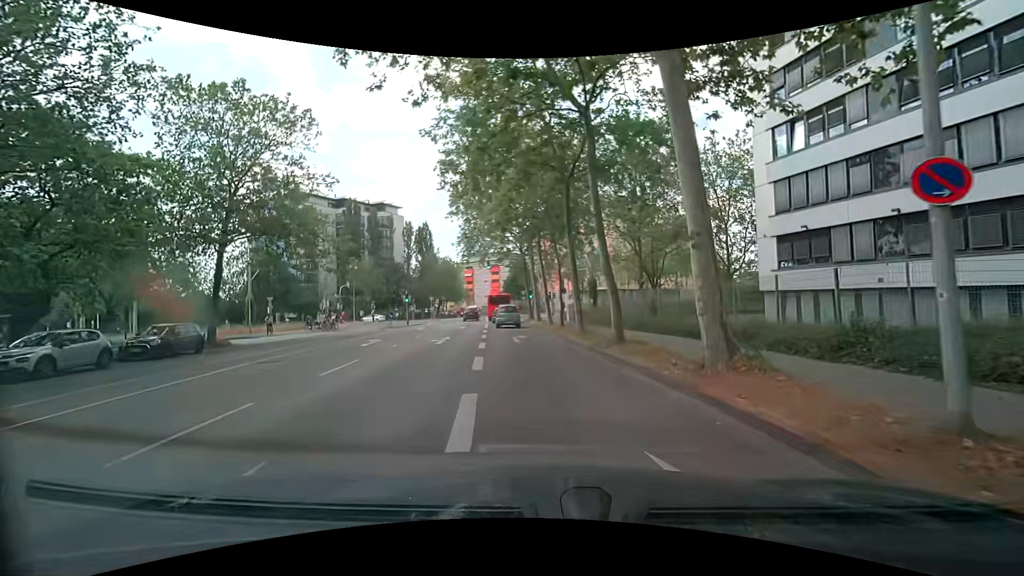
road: residential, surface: asphalt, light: Day
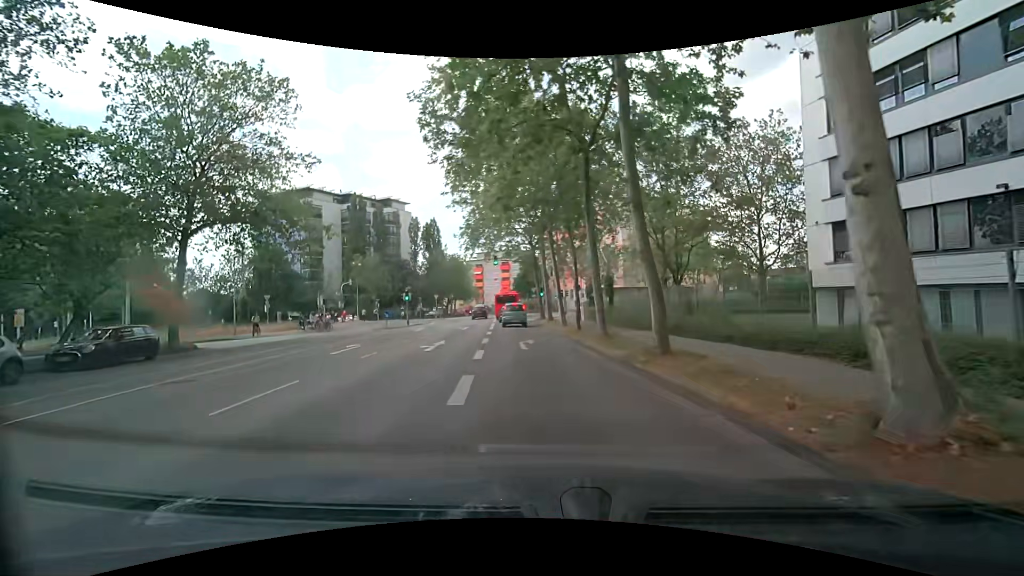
(-0.1, +3.9) m; -2°
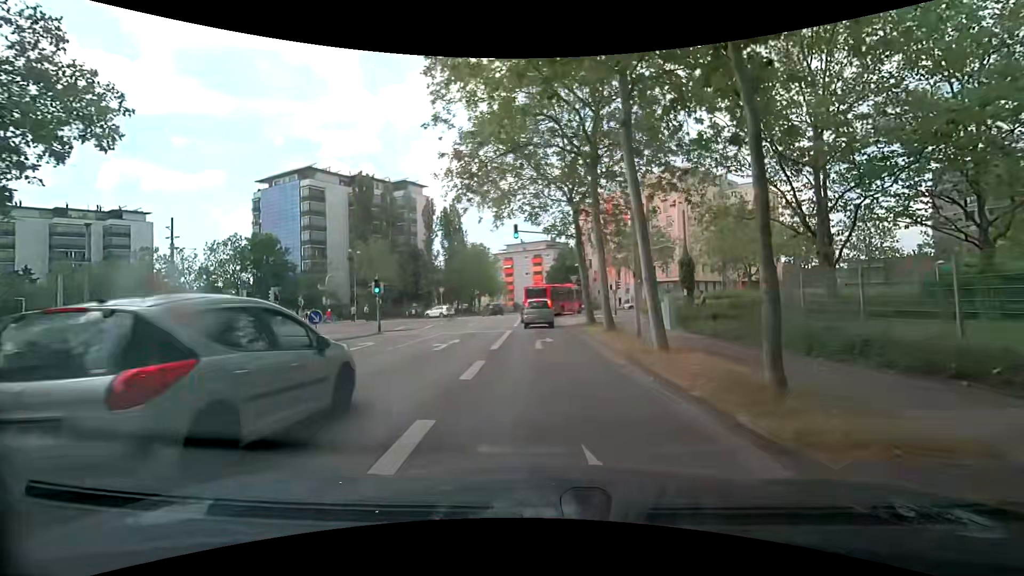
(-0.6, +16.1) m; -3°
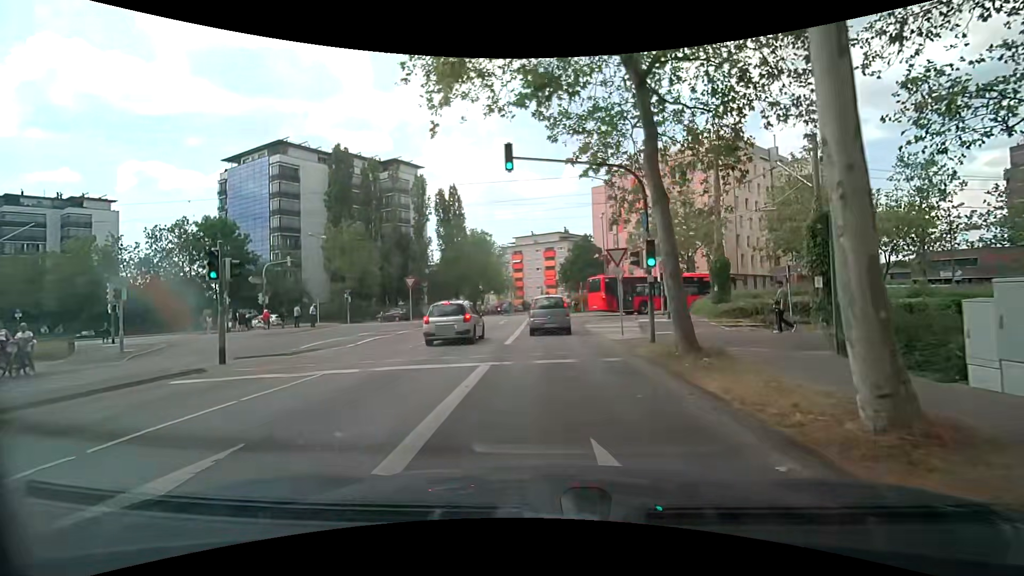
(-0.3, +14.8) m; -2°
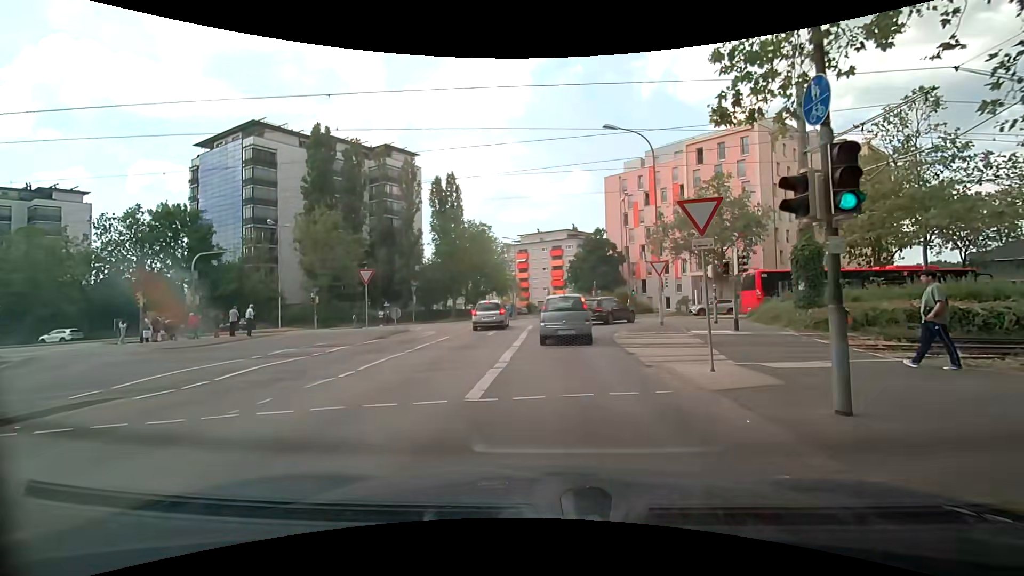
(0.0, +9.1) m; -1°
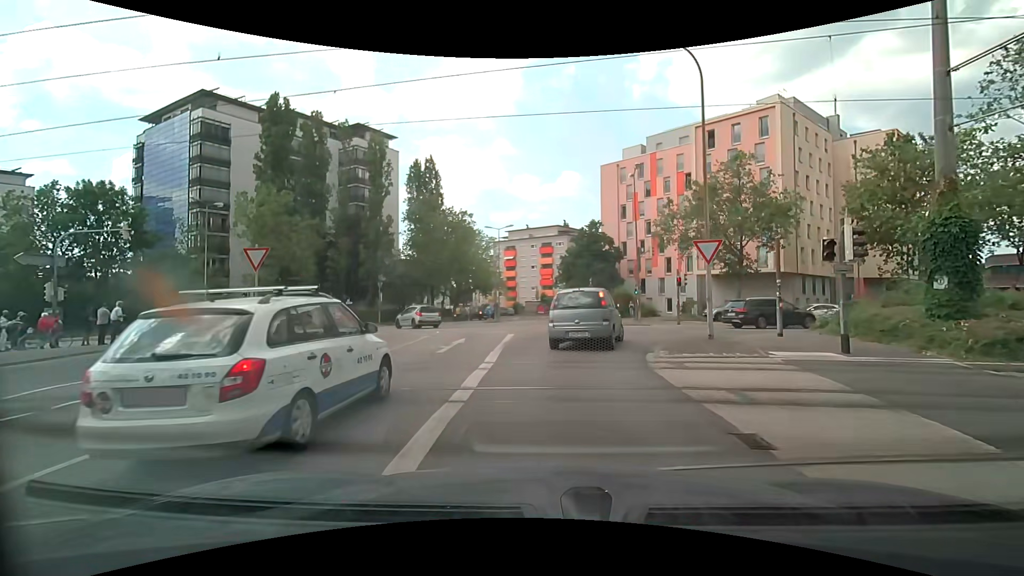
(+0.1, +8.0) m; +2°
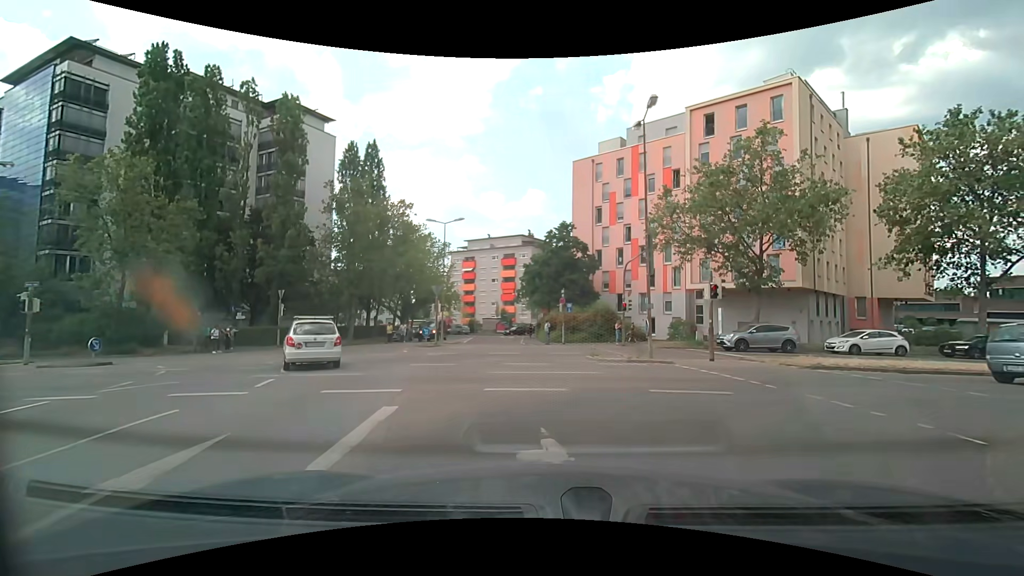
(+0.1, +11.8) m; +4°
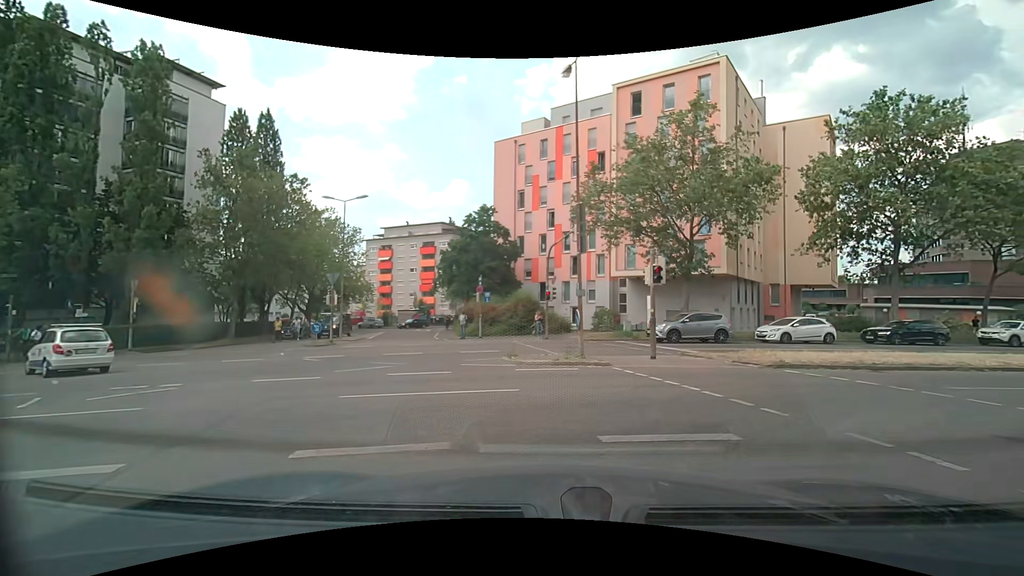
(+0.3, +4.2) m; +9°
(+4, +9) (+14, +12) (+23, +14) (+33, +17) (+43, +19) (+52, +22) (+62, +24) (+72, +27) (+81, +30) (+91, +33) m
